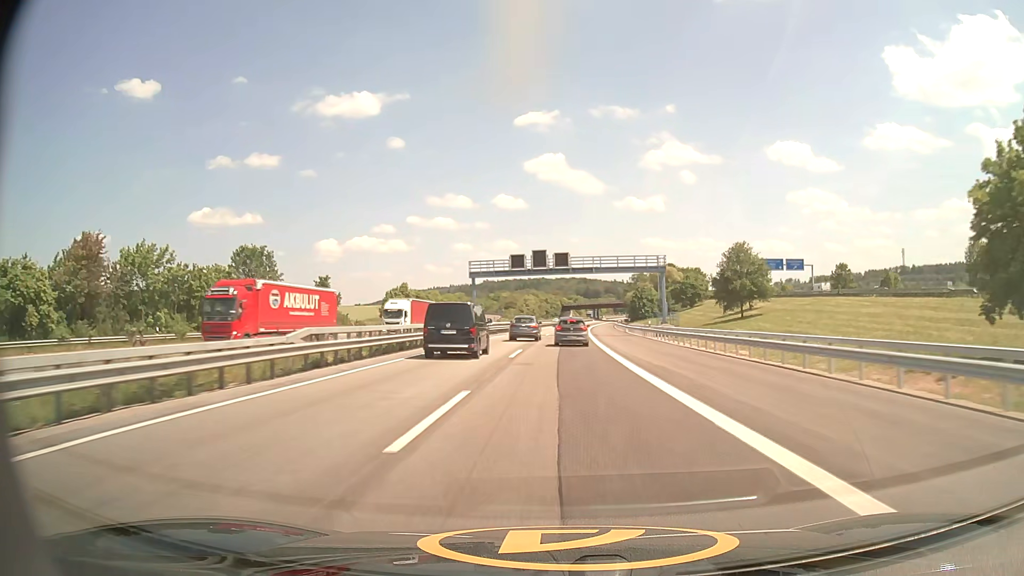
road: motorway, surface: asphalt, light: Day
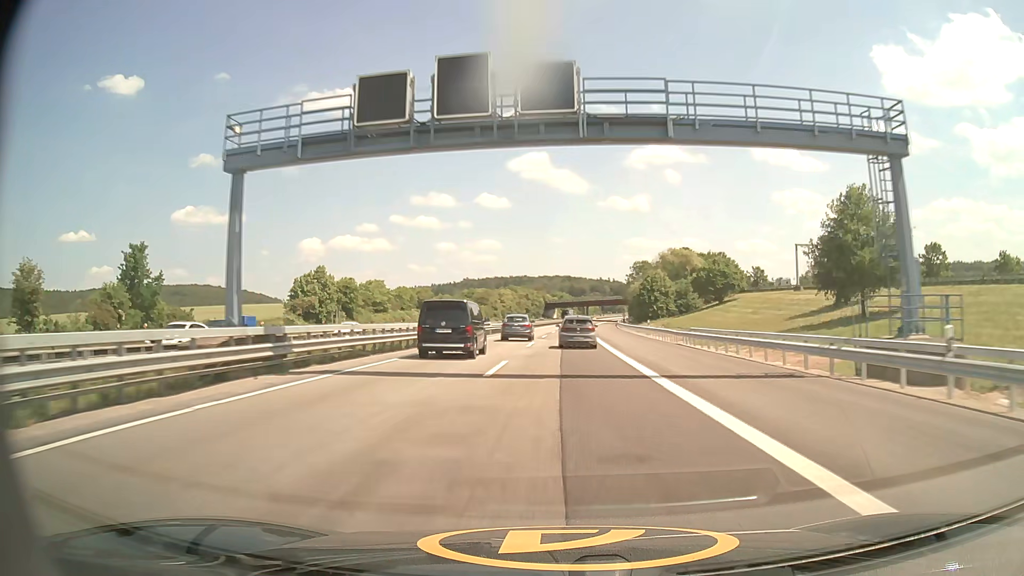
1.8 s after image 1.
(+0.5, +44.1) m; +1°
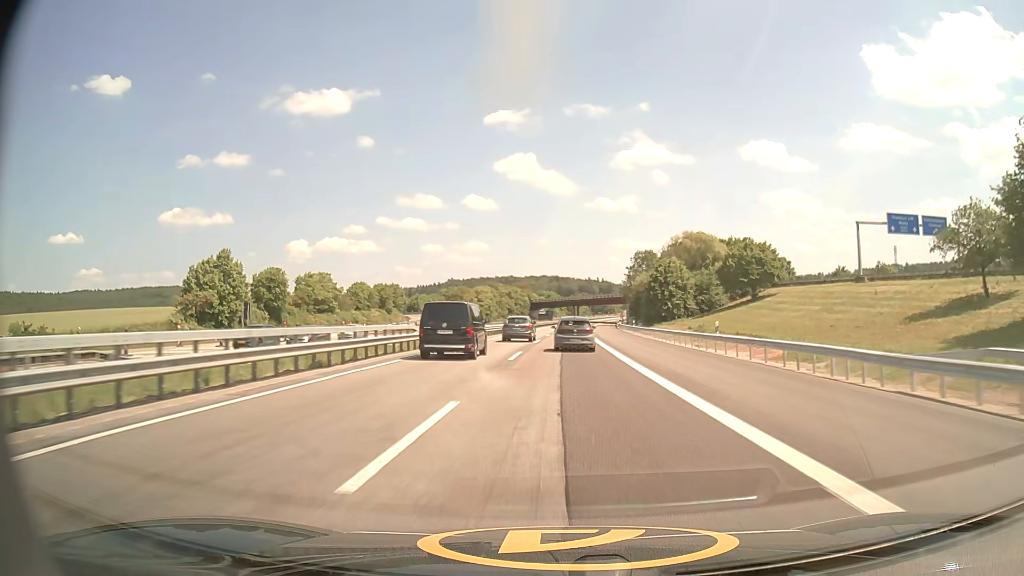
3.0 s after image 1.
(+0.3, +28.1) m; +1°
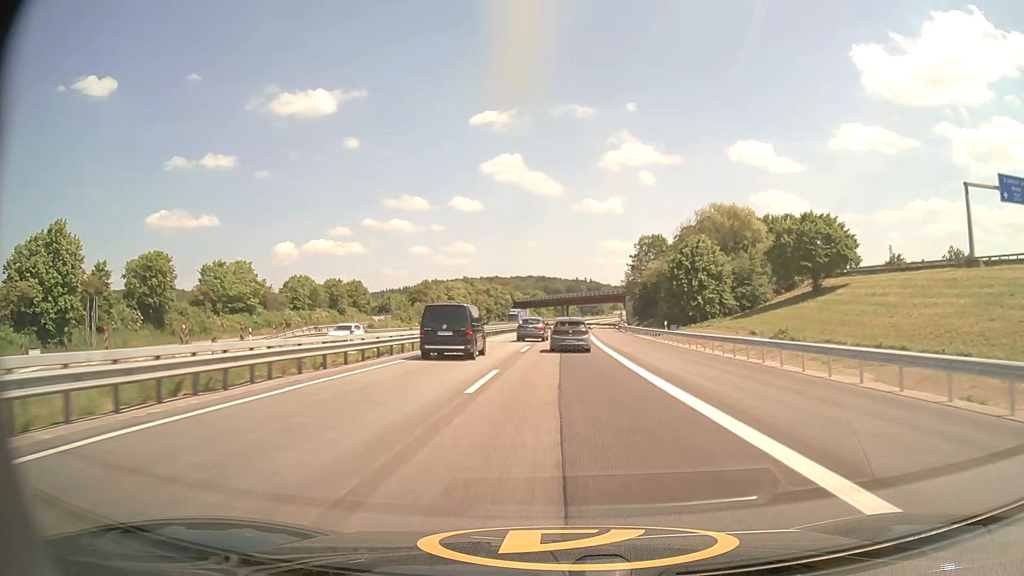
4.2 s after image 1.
(+0.3, +28.0) m; +1°
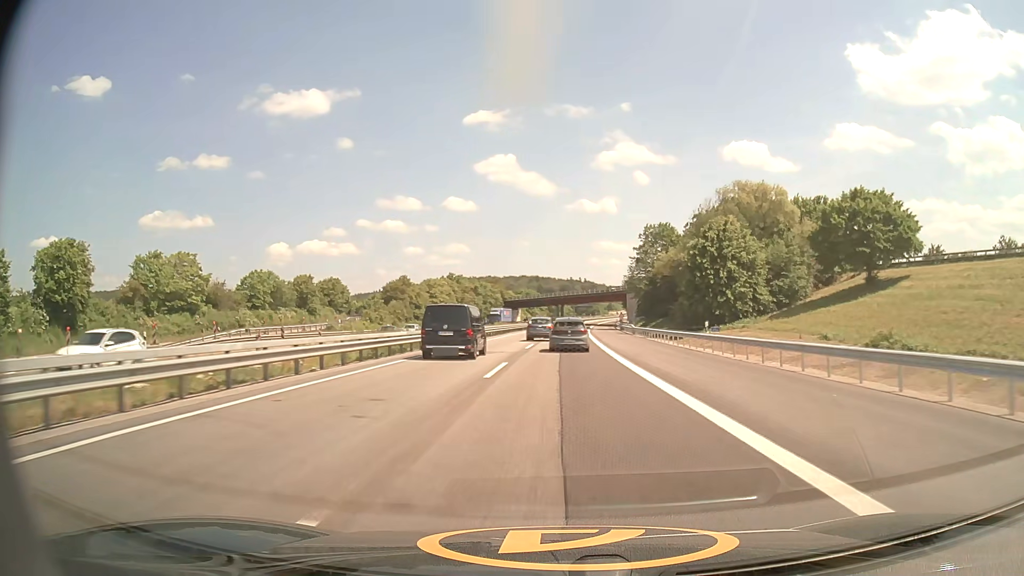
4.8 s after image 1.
(+0.1, +14.1) m; 0°
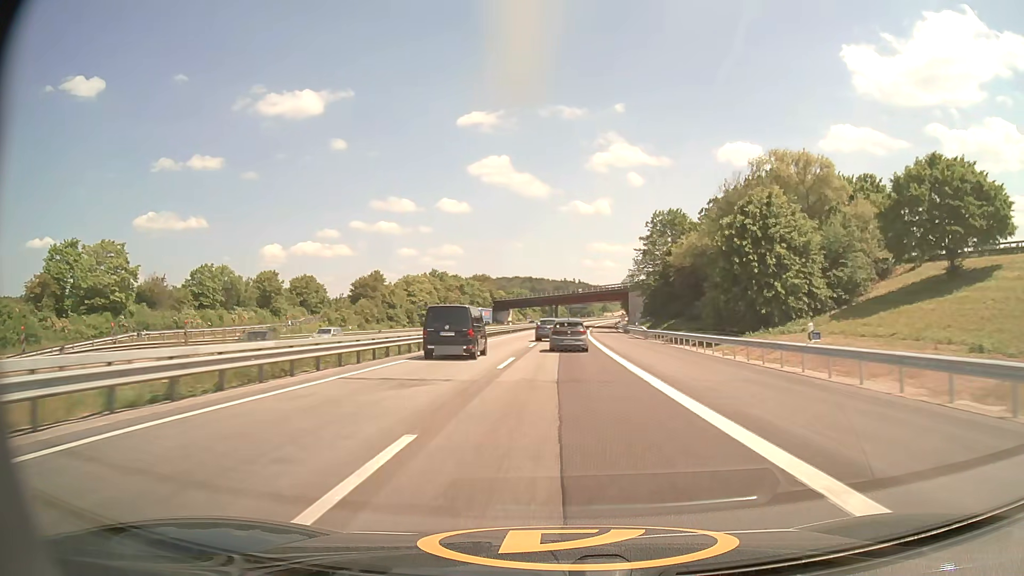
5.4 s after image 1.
(+0.1, +14.2) m; +1°
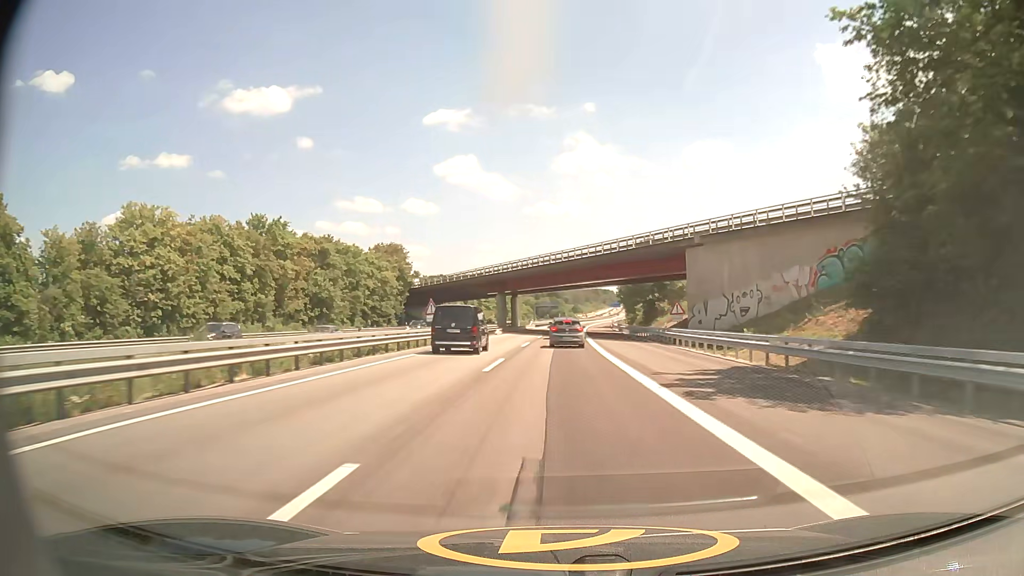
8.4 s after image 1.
(+1.6, +73.0) m; +3°
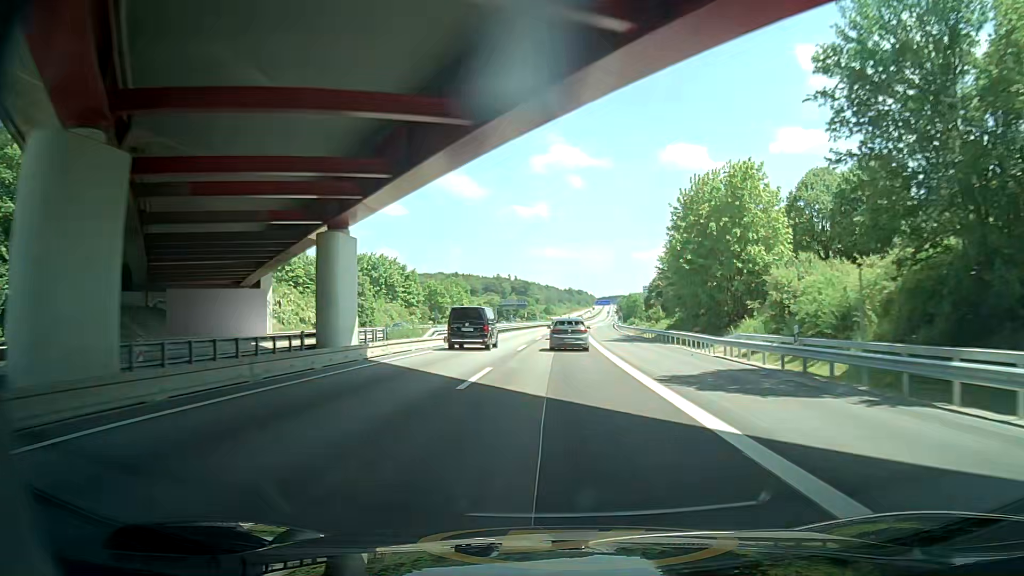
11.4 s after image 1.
(+1.2, +75.9) m; +2°
(0, +10) (0, +20) (0, +30) (+1, +40) (+1, +50) (+1, +60) (+2, +70) (+2, +80) (+3, +90) (+4, +100) m
